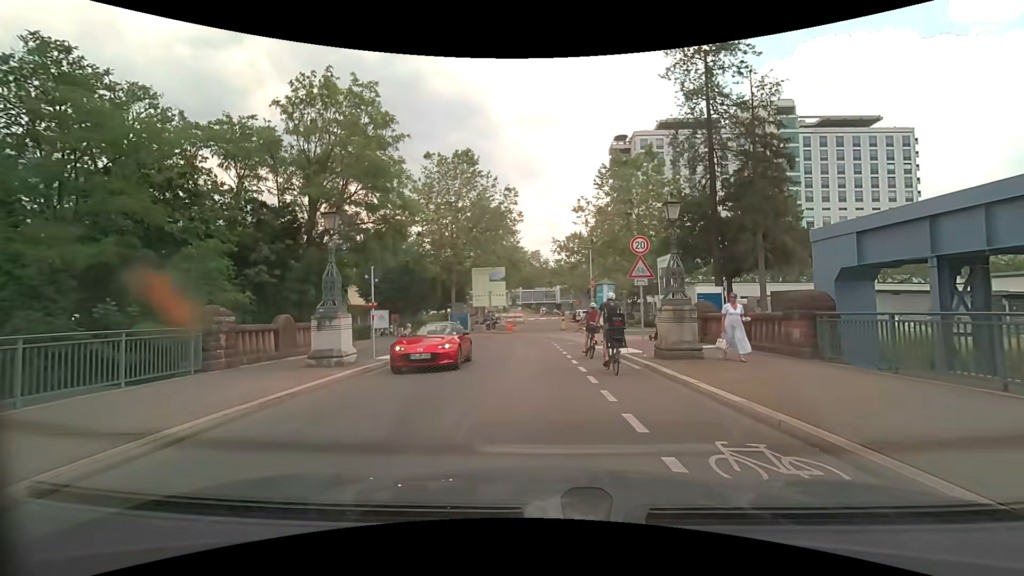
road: tertiary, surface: asphalt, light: Day
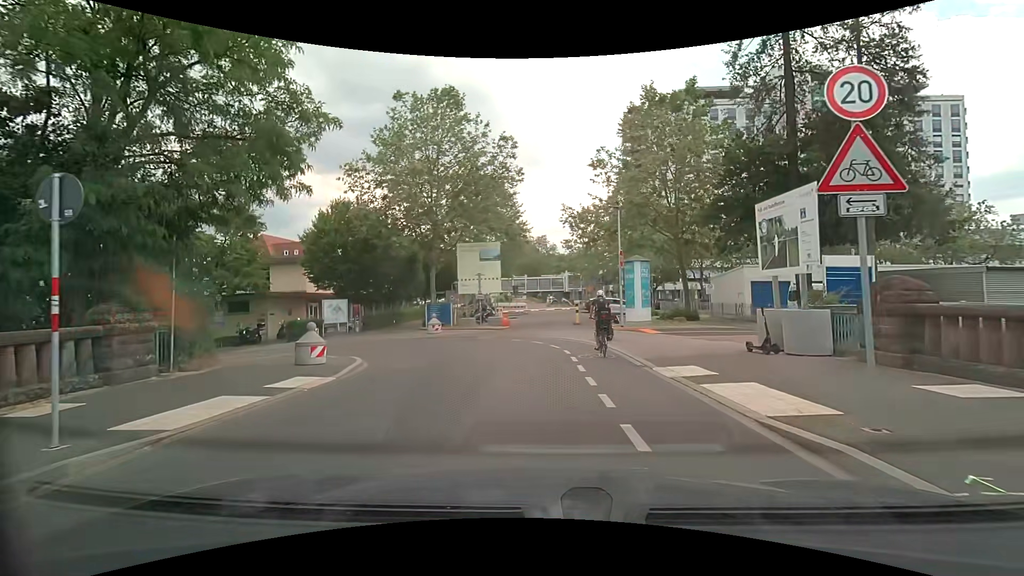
(0.0, +10.9) m; -1°
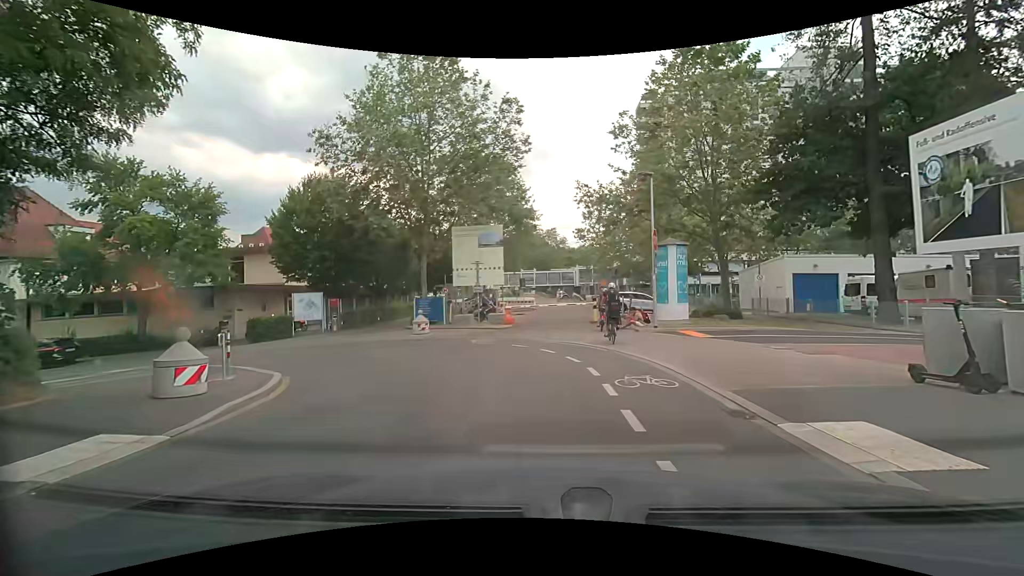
(-0.1, +5.3) m; -1°
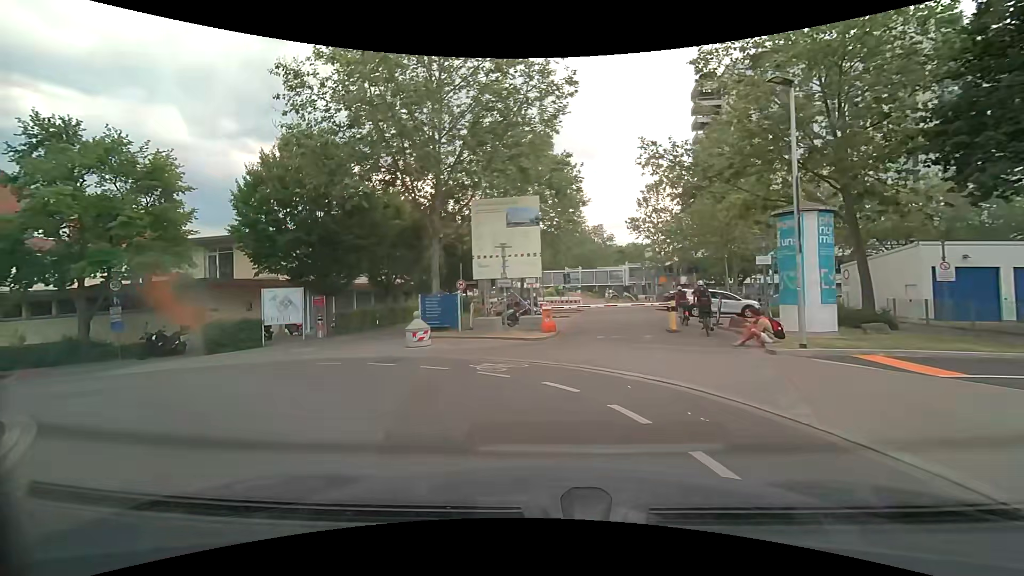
(-0.3, +7.7) m; -6°
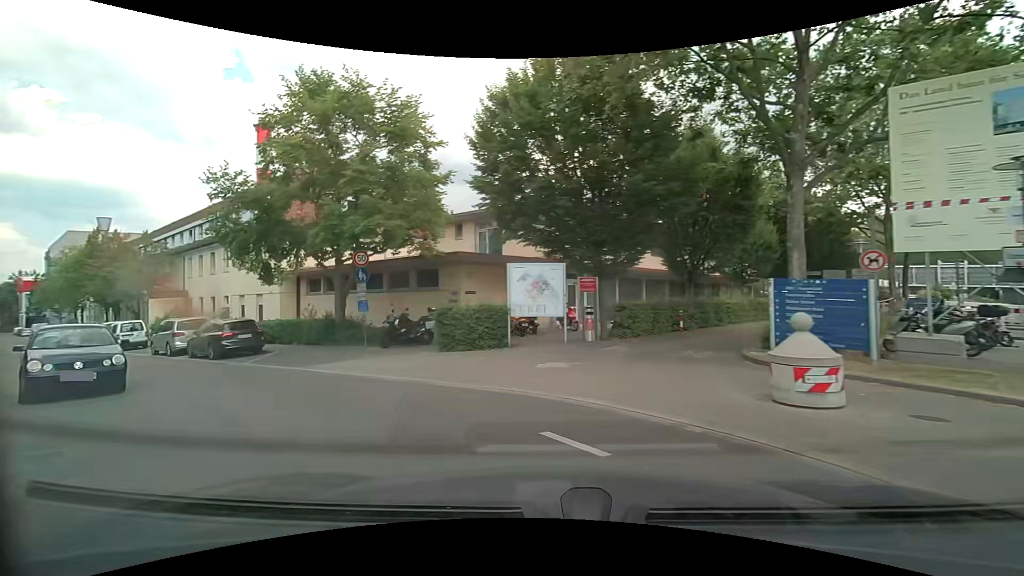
(-2.3, +9.0) m; -32°
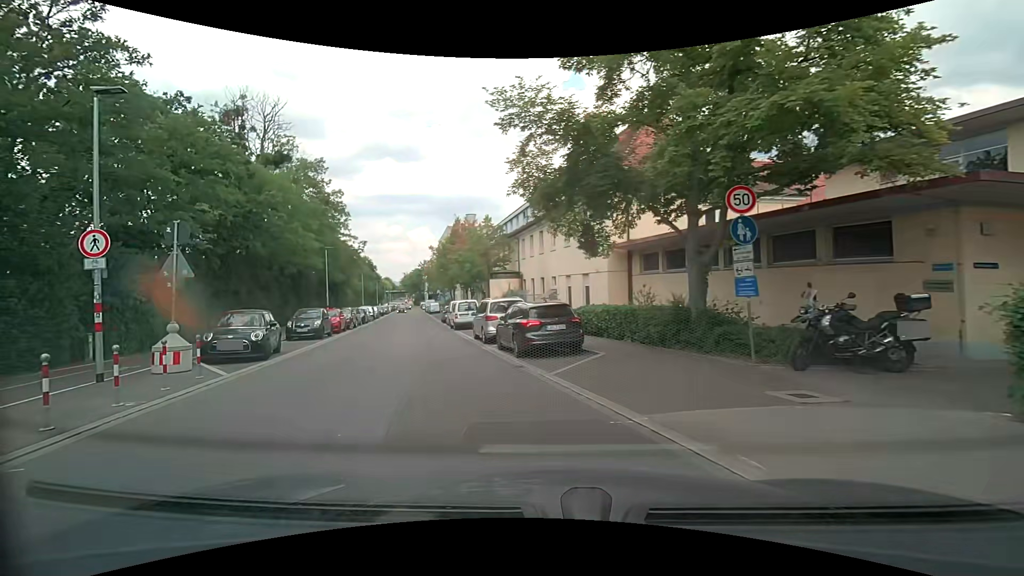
(-2.8, +7.9) m; -38°
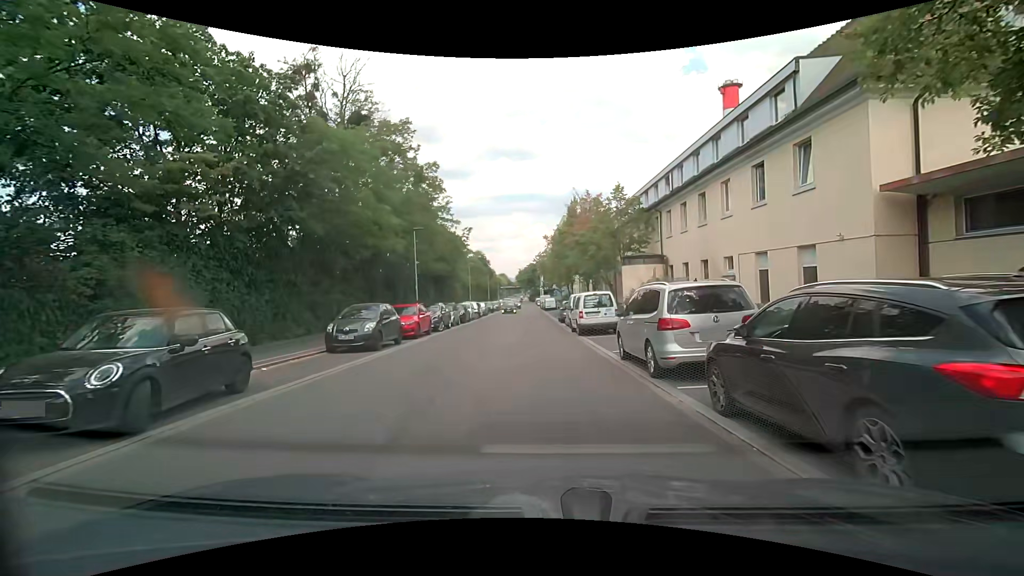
(-1.5, +9.8) m; -13°
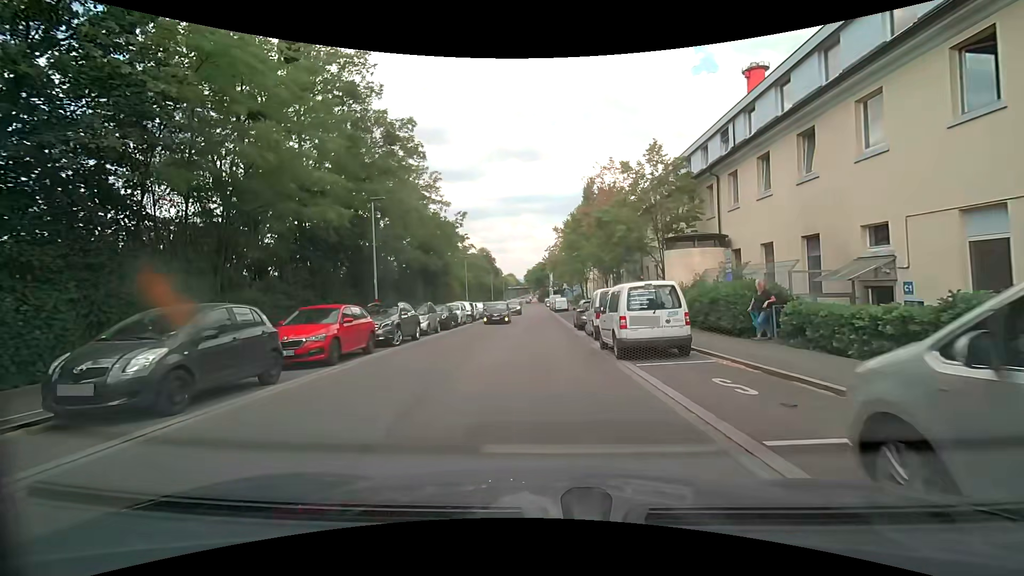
(+0.2, +9.3) m; 0°
